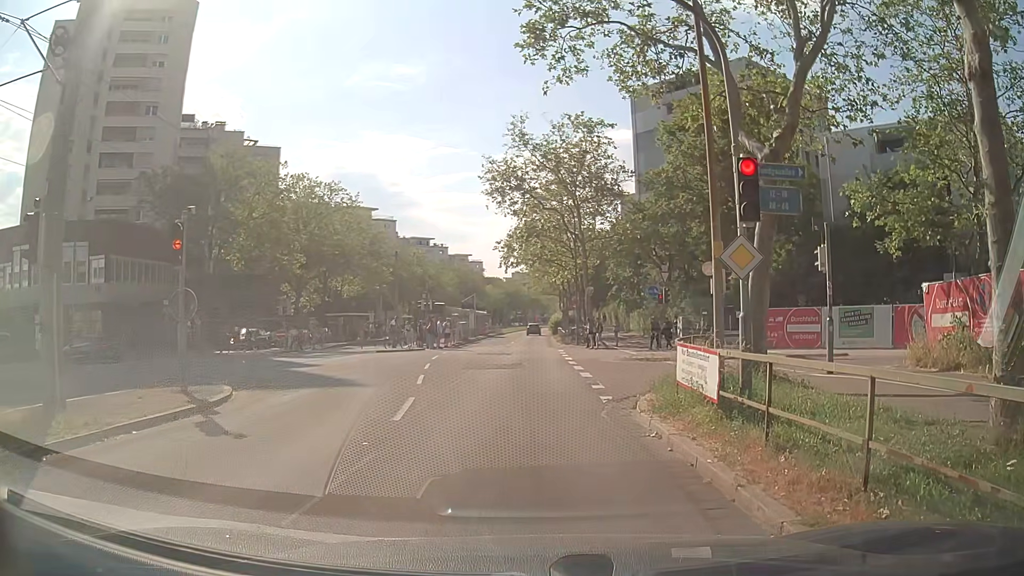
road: tertiary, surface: asphalt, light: Day
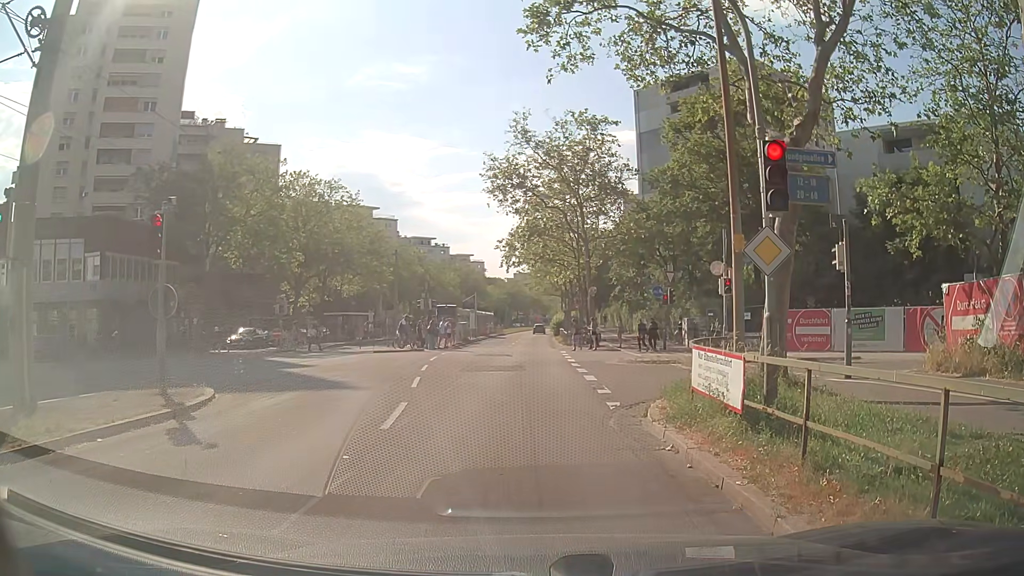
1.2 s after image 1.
(0.0, +0.8) m; 0°
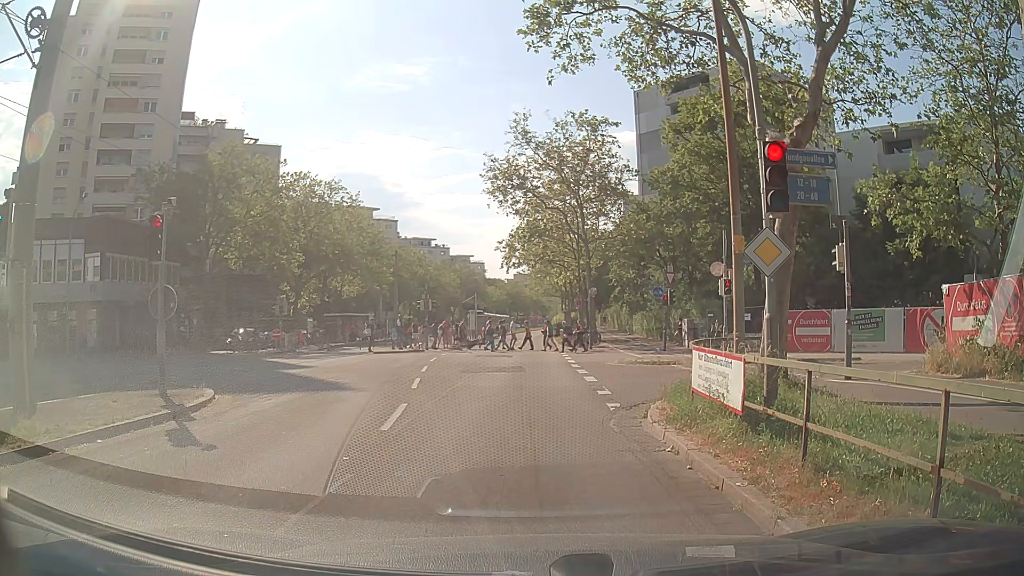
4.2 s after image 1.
(0.0, +0.1) m; 0°
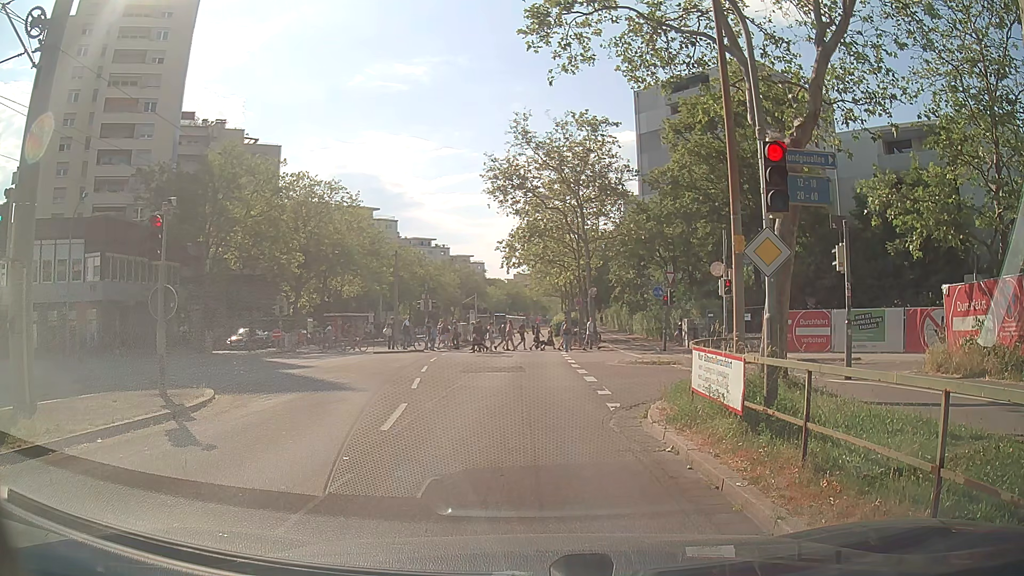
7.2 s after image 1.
(0.0, 0.0) m; 0°
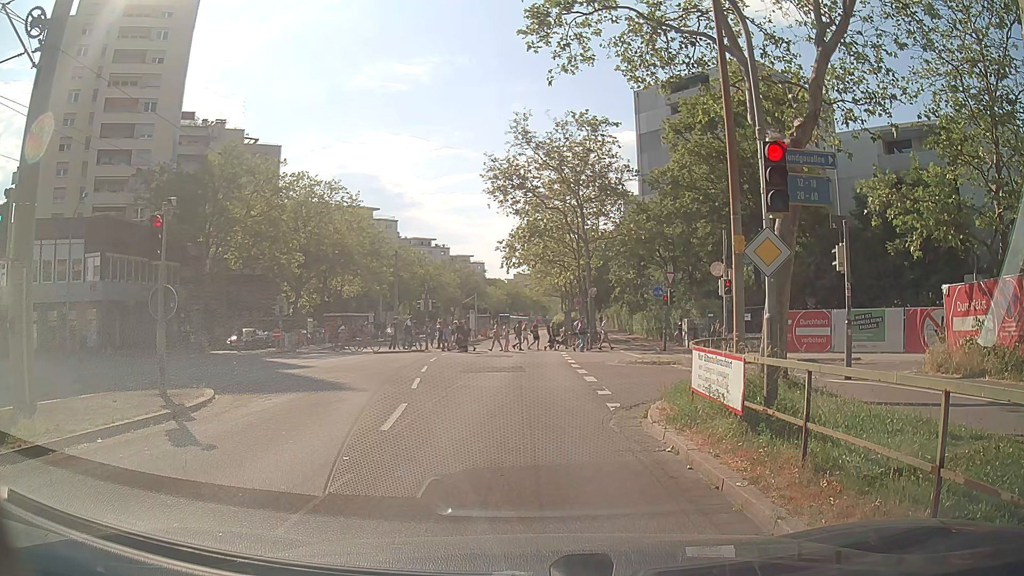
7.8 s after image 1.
(0.0, 0.0) m; 0°
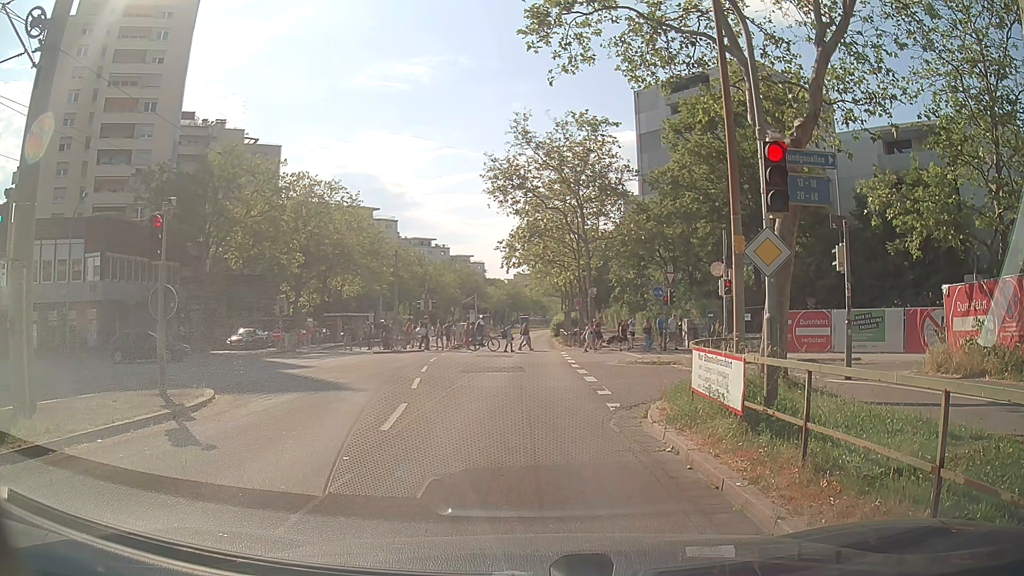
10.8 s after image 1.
(0.0, 0.0) m; 0°
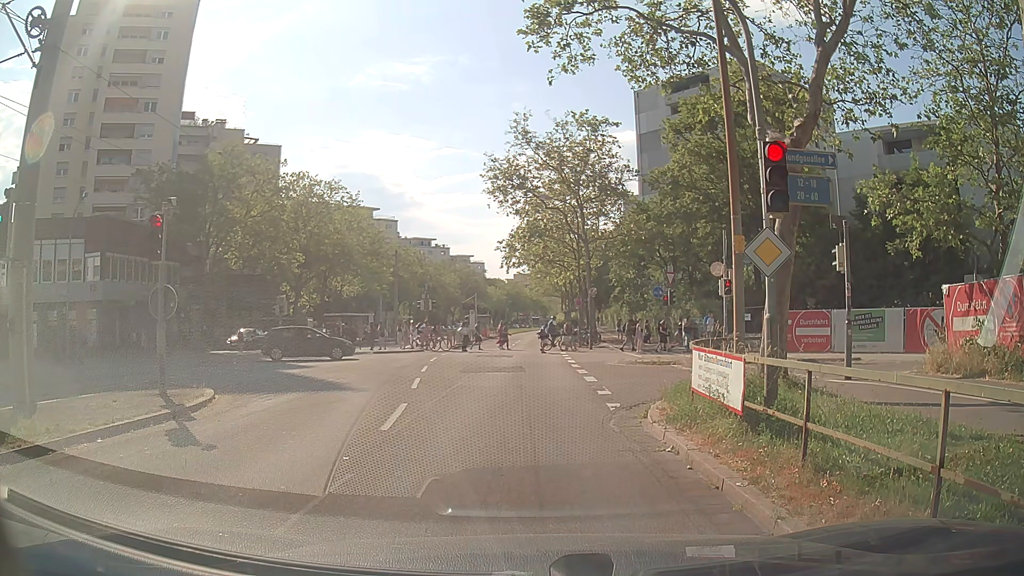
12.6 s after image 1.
(0.0, 0.0) m; 0°
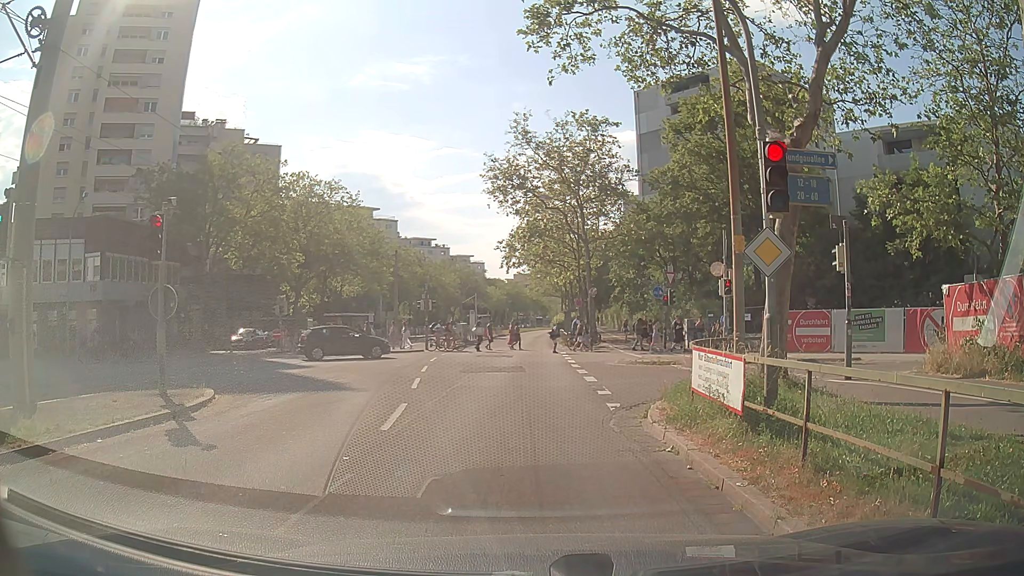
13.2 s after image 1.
(0.0, 0.0) m; 0°
(+1, +10) (+2, +20) (+2, +30) (+3, +40) (+4, +50) (+5, +60) (+7, +70) (+8, +80) (+9, +90) (+10, +99) m
